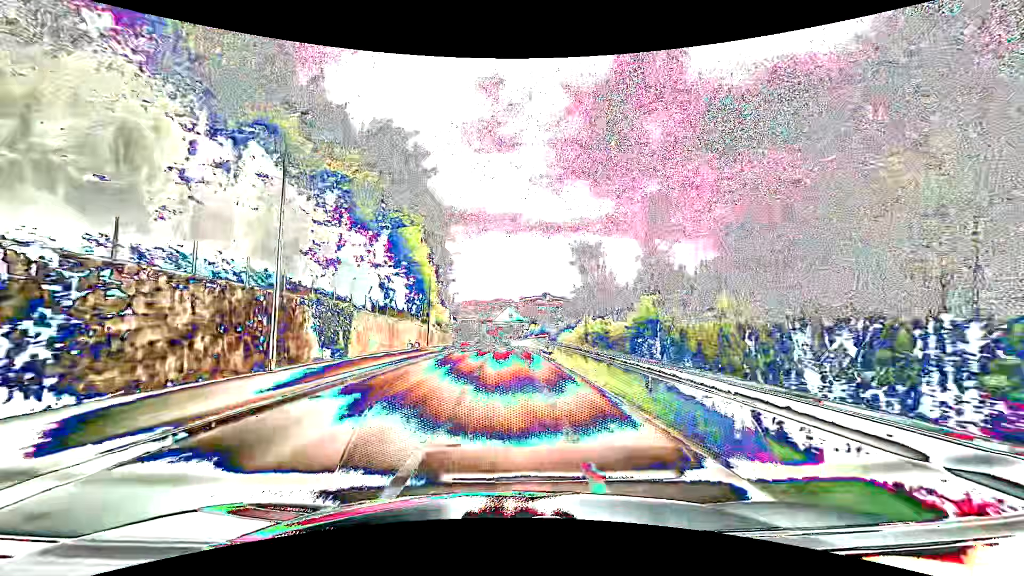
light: Day
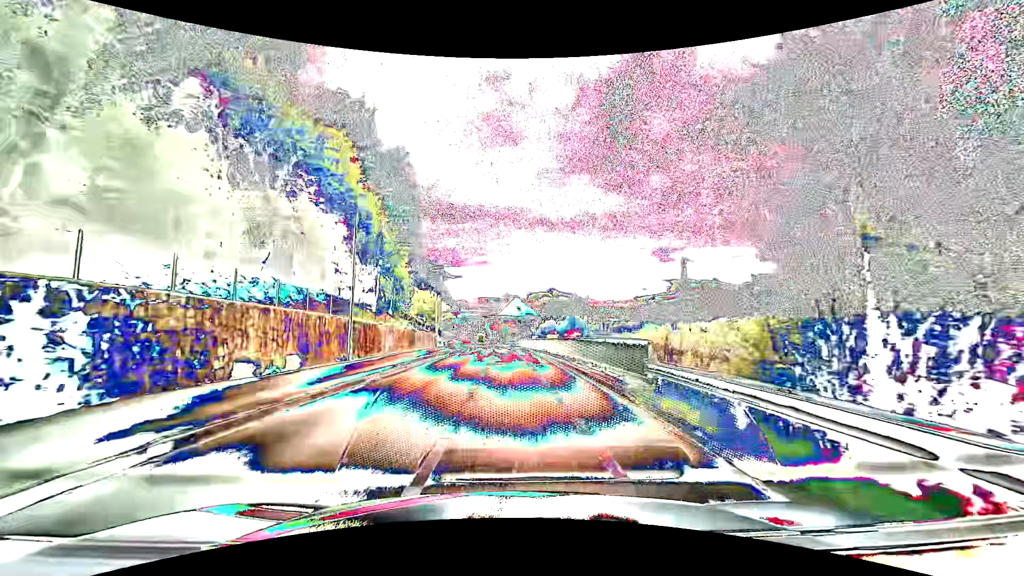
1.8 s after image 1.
(-0.2, +23.7) m; -1°
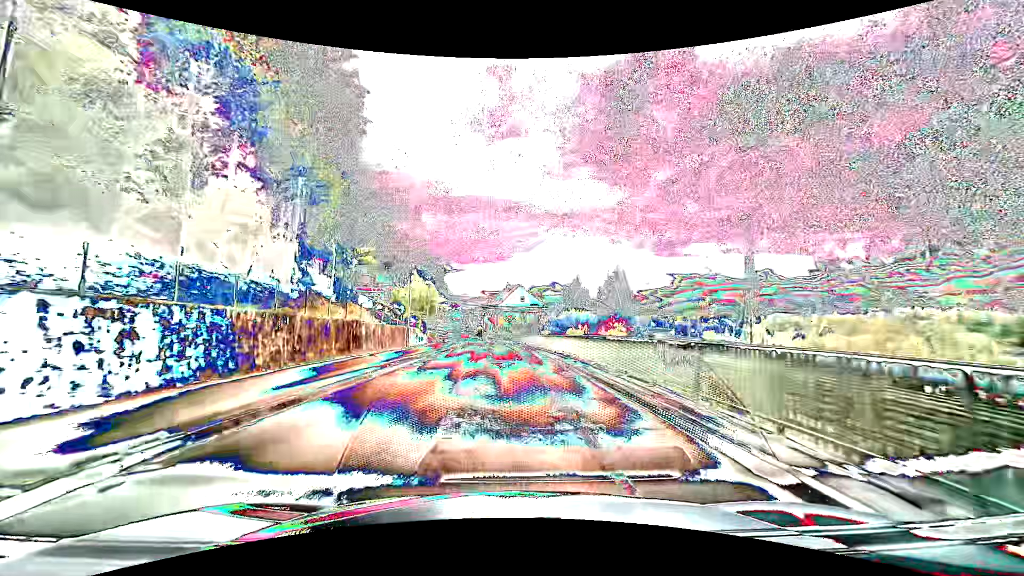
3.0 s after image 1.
(0.0, +15.0) m; 0°
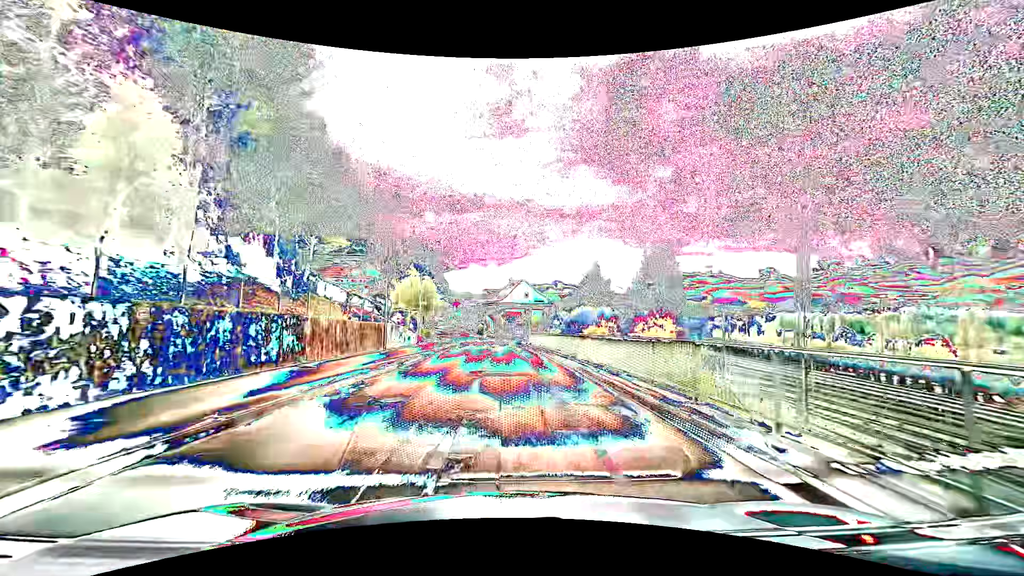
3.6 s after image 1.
(0.0, +7.3) m; -1°
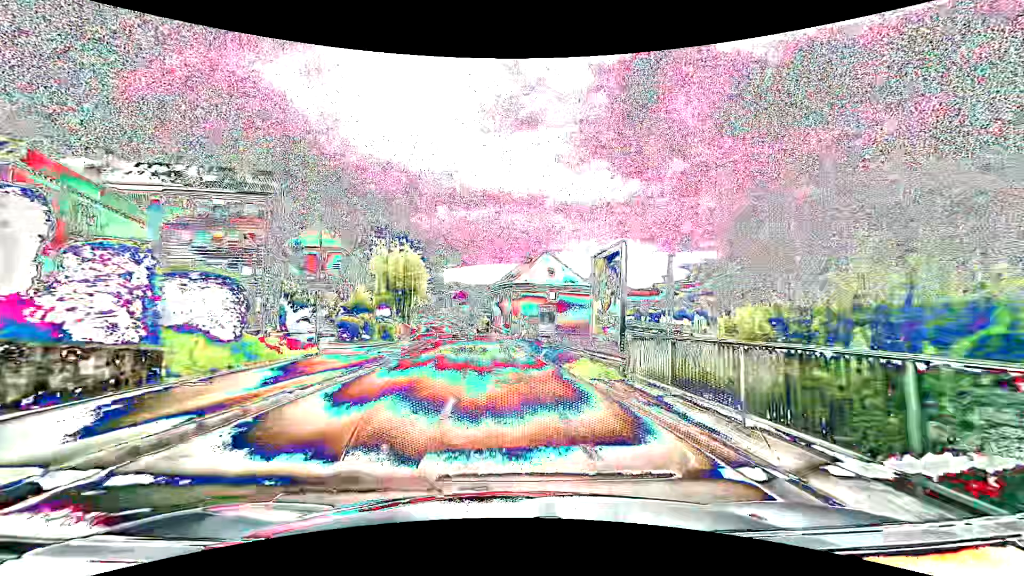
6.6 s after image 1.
(-0.1, +34.0) m; -1°
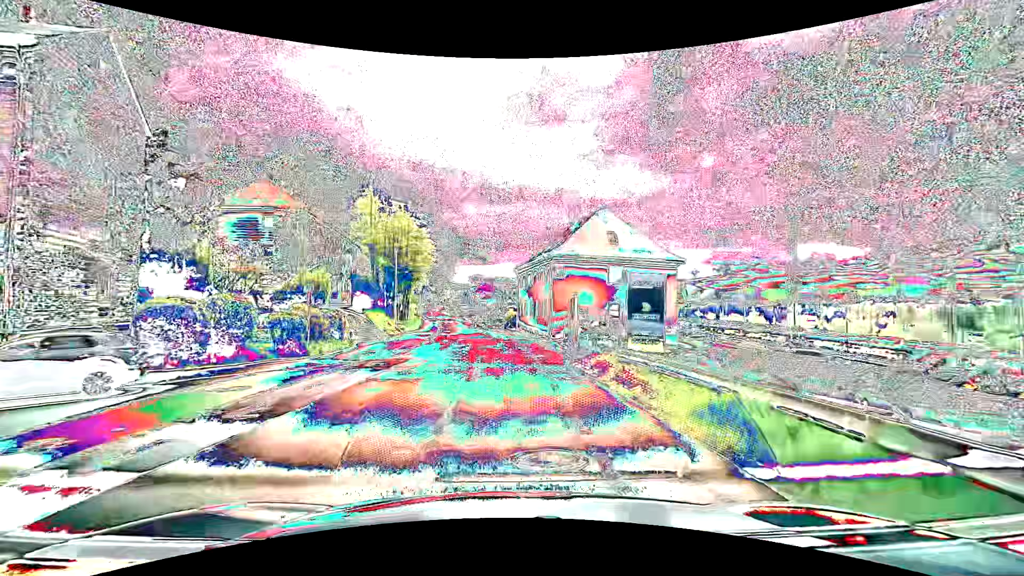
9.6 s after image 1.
(-0.5, +24.2) m; -4°
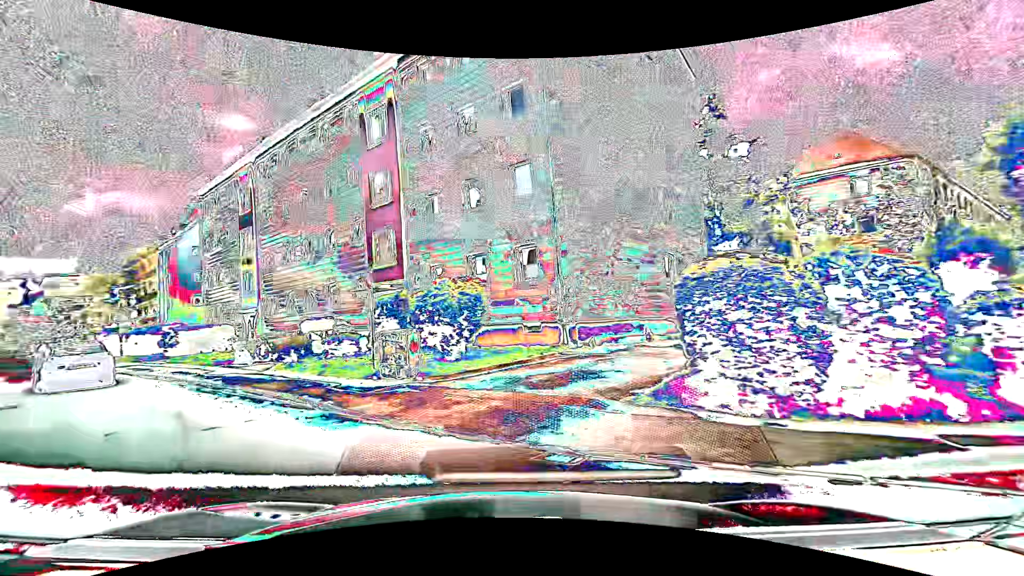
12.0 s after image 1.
(-4.8, +11.2) m; -57°
